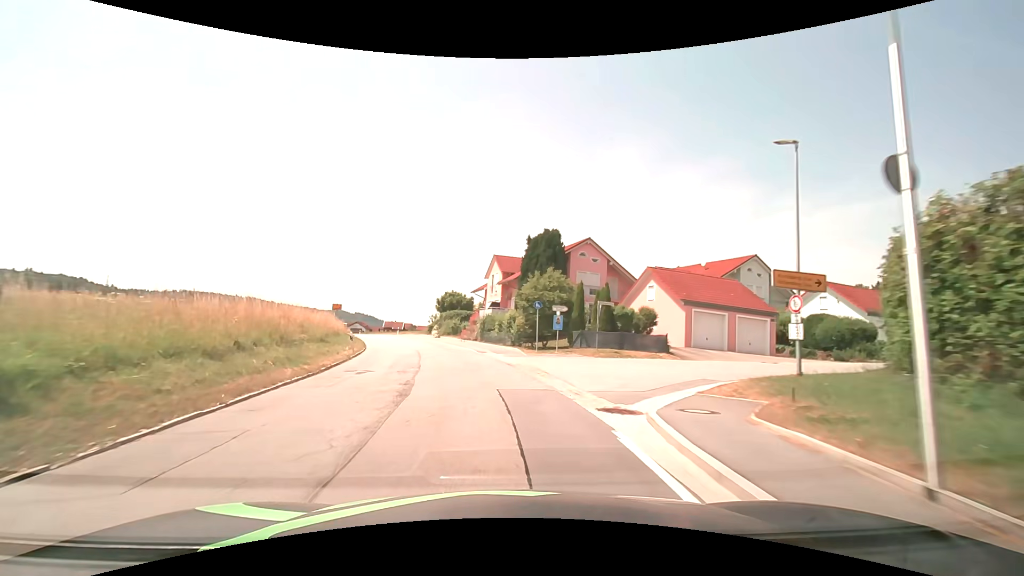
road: secondary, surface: asphalt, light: Day
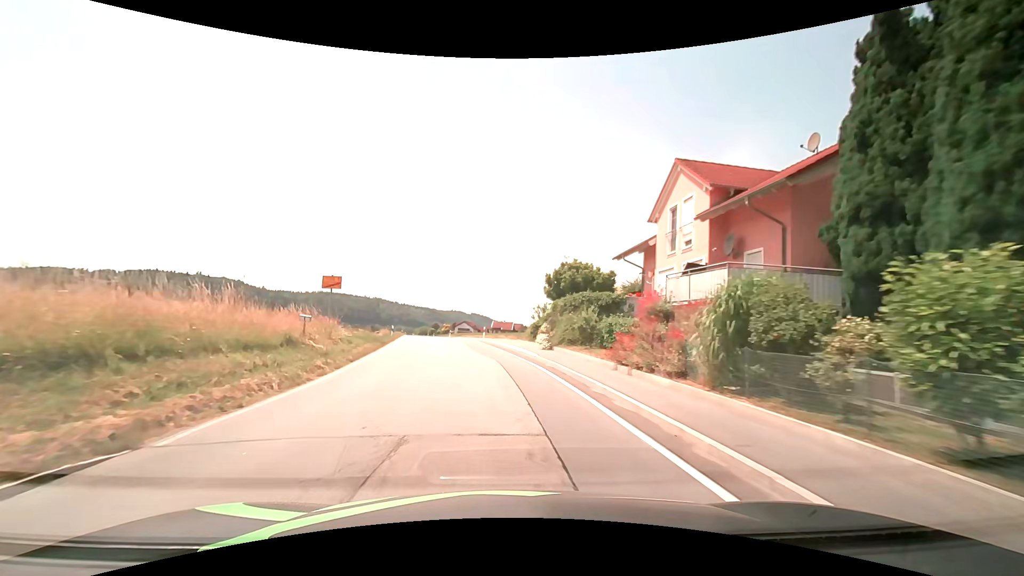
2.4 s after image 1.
(-3.6, +29.5) m; -13°
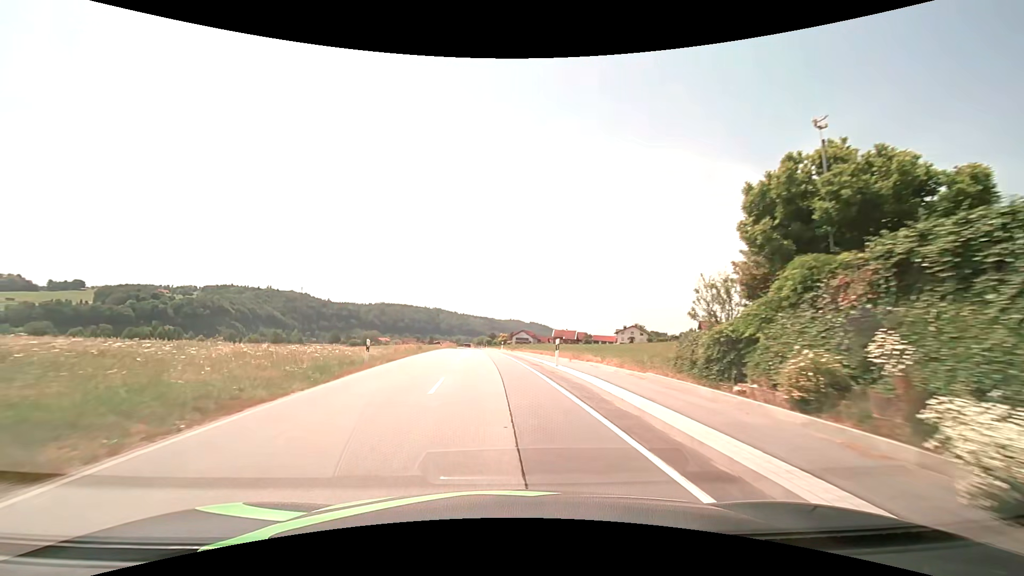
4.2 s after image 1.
(-1.1, +22.2) m; -6°
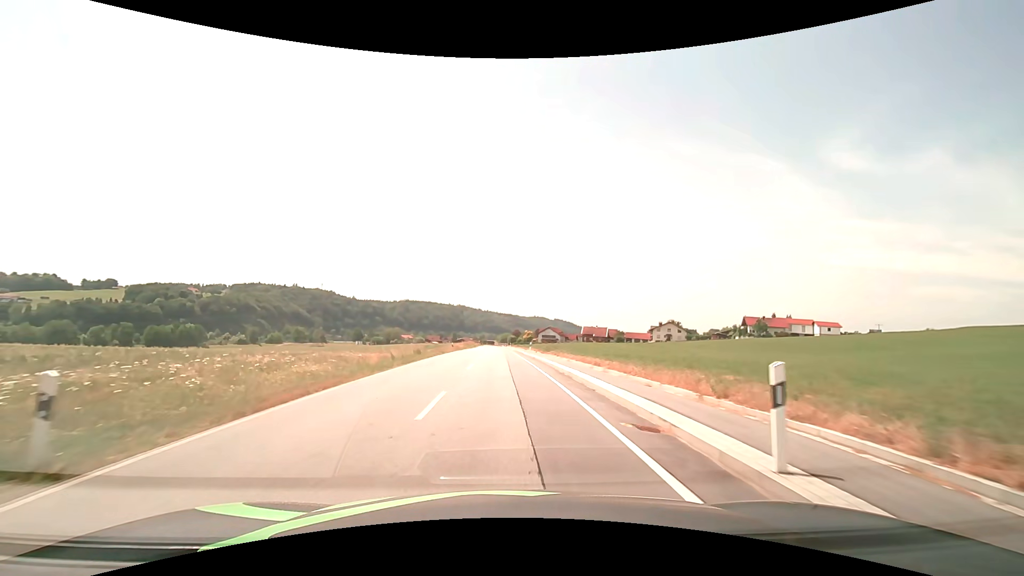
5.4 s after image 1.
(-0.5, +15.1) m; -3°
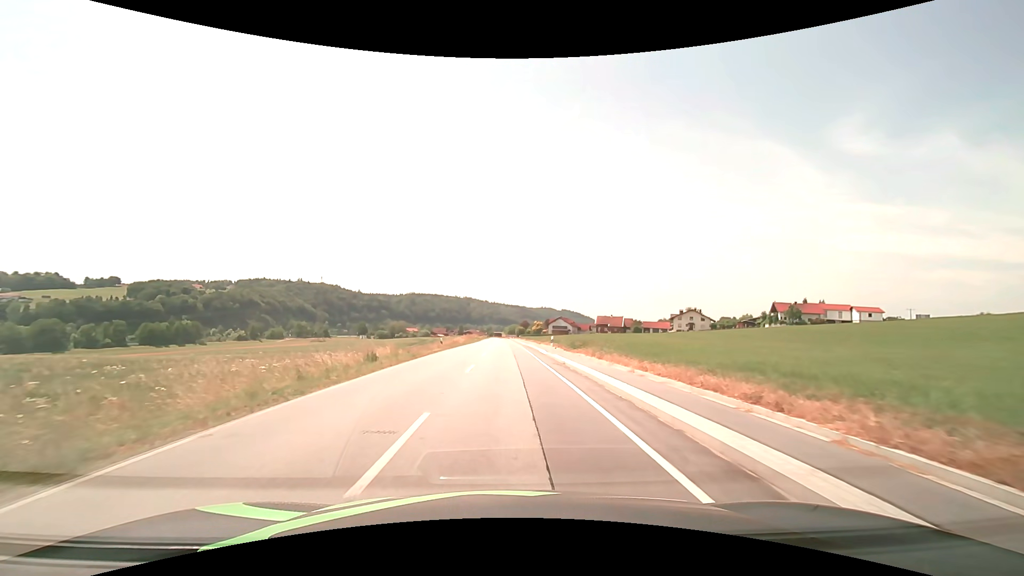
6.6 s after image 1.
(-0.2, +15.6) m; -1°
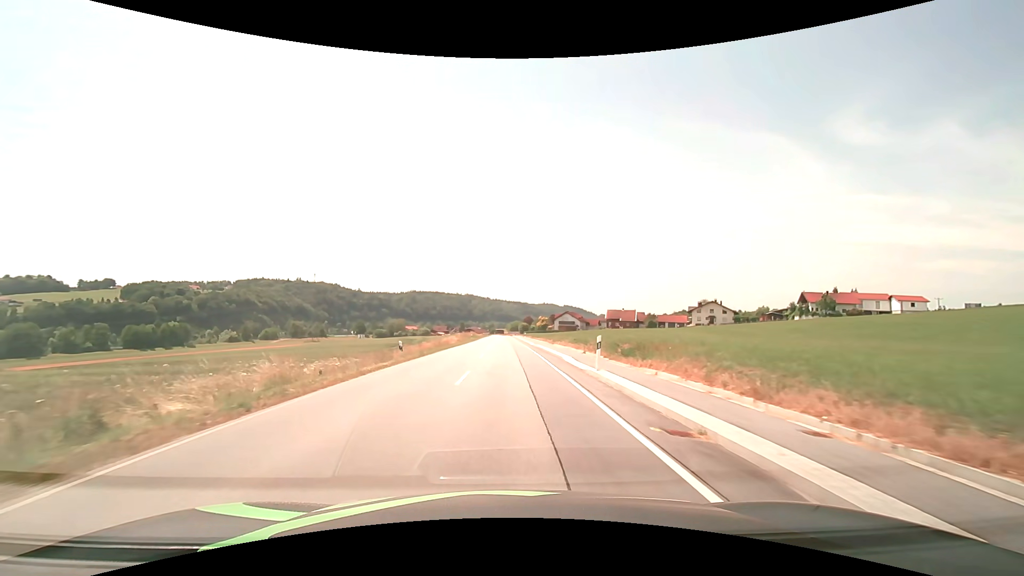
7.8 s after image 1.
(0.0, +16.2) m; 0°
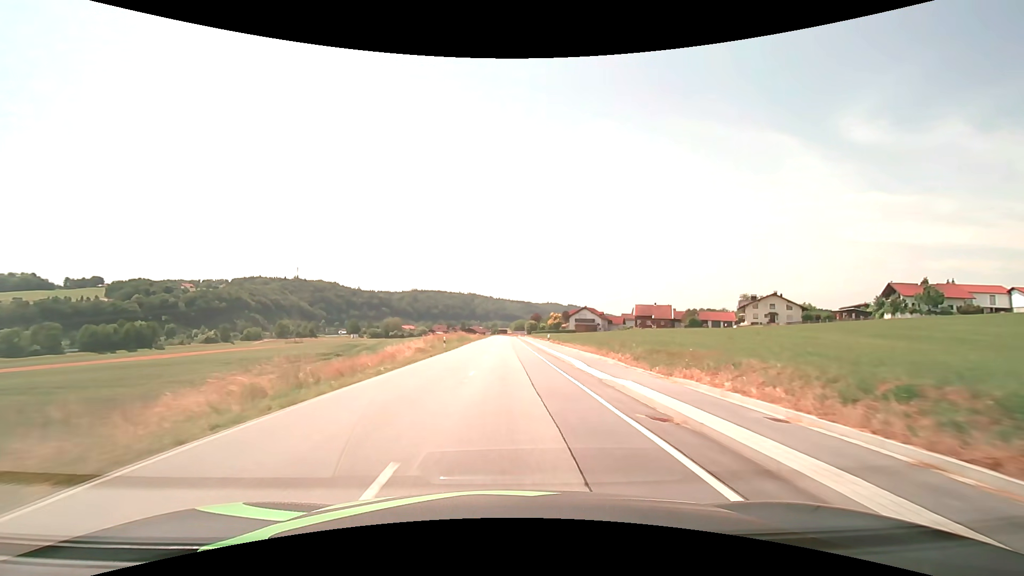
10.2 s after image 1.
(-0.2, +35.2) m; -1°
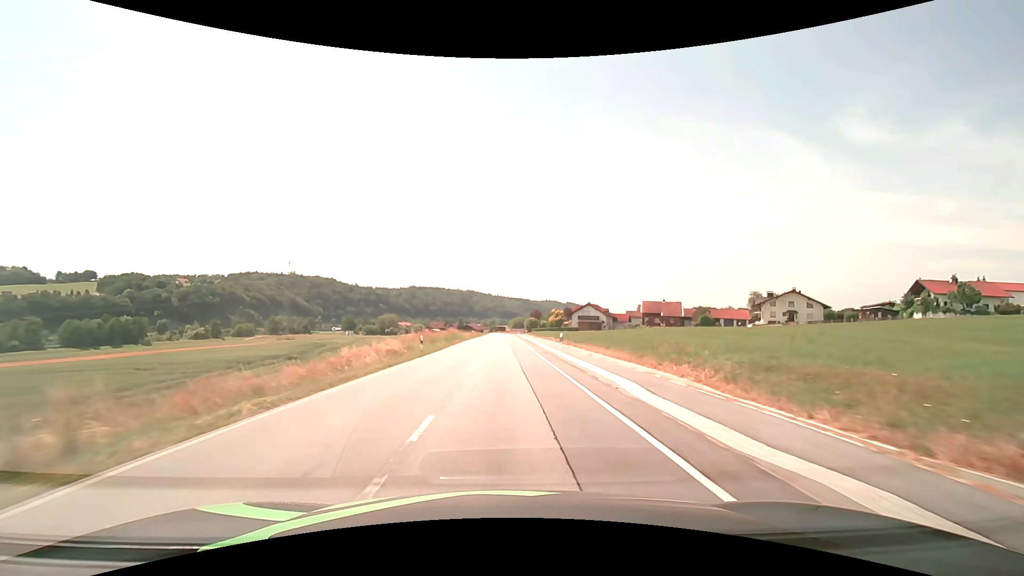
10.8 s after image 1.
(0.0, +9.4) m; 0°
(0, +10) (0, +20) (0, +30) (0, +40) (0, +50) (0, +60) (0, +70) (0, +80) (0, +90) (0, +100) m
